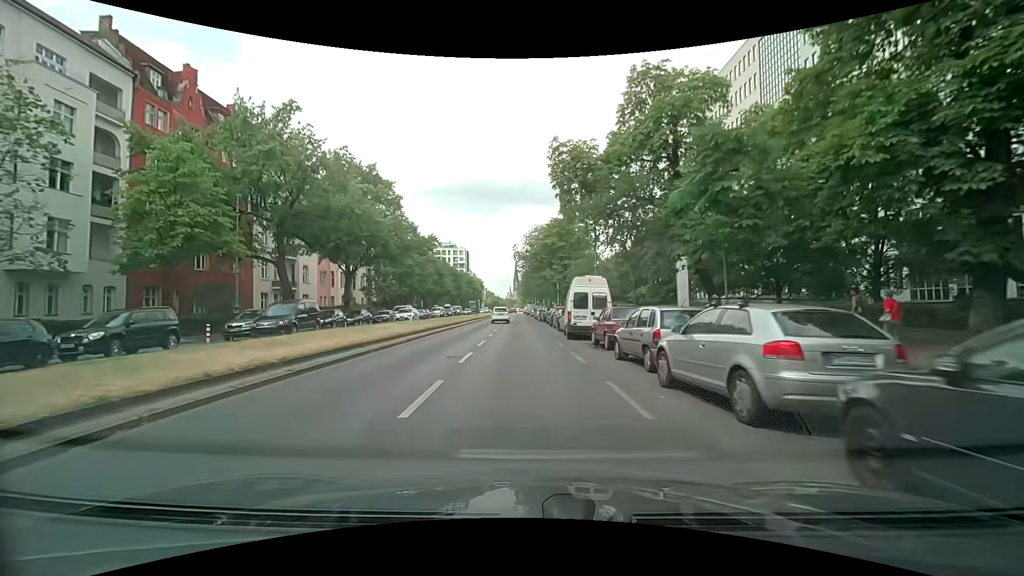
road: secondary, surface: asphalt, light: Day
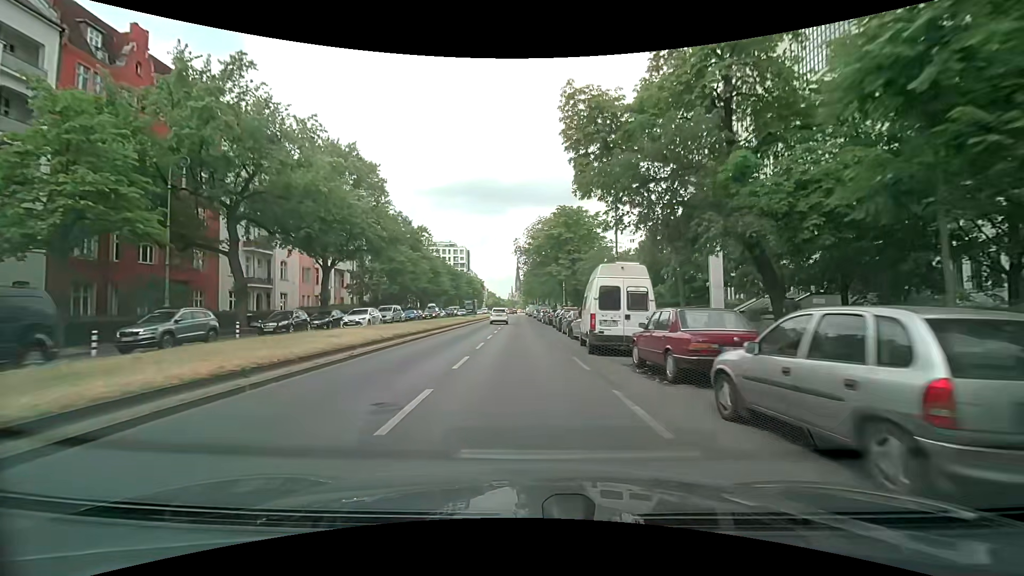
(0.0, +6.9) m; 0°
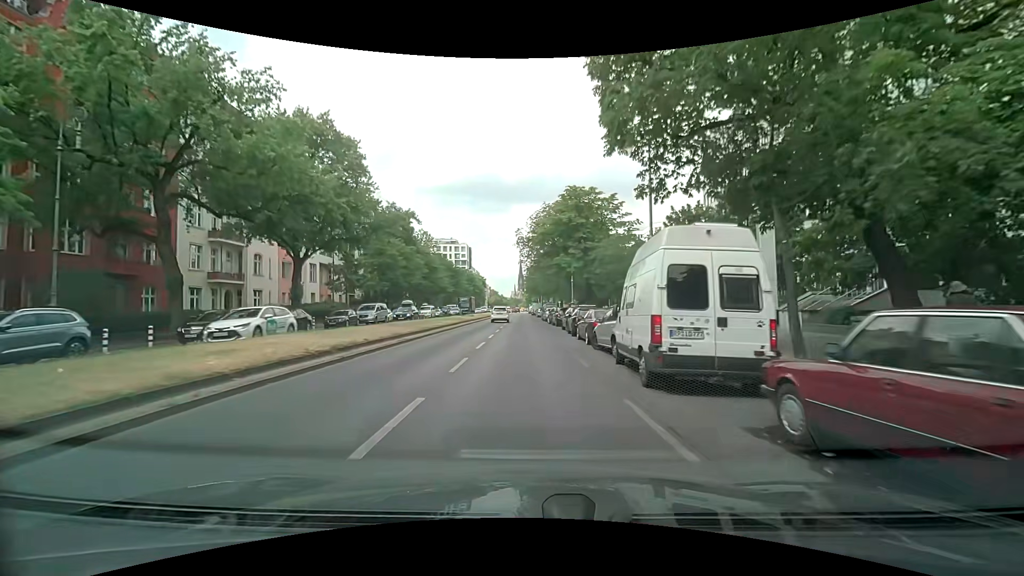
(0.0, +6.8) m; 0°
